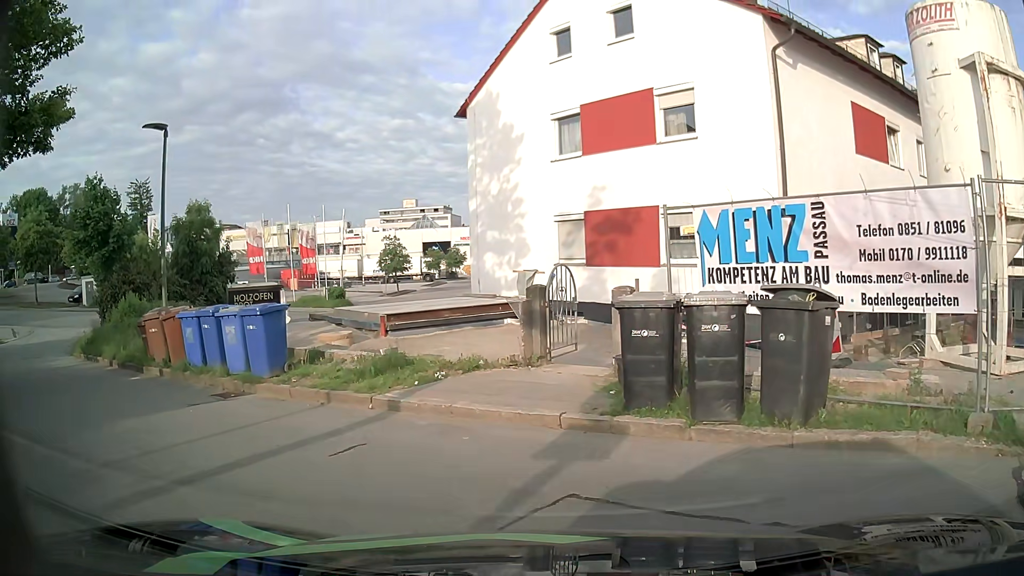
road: residential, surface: asphalt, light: Day
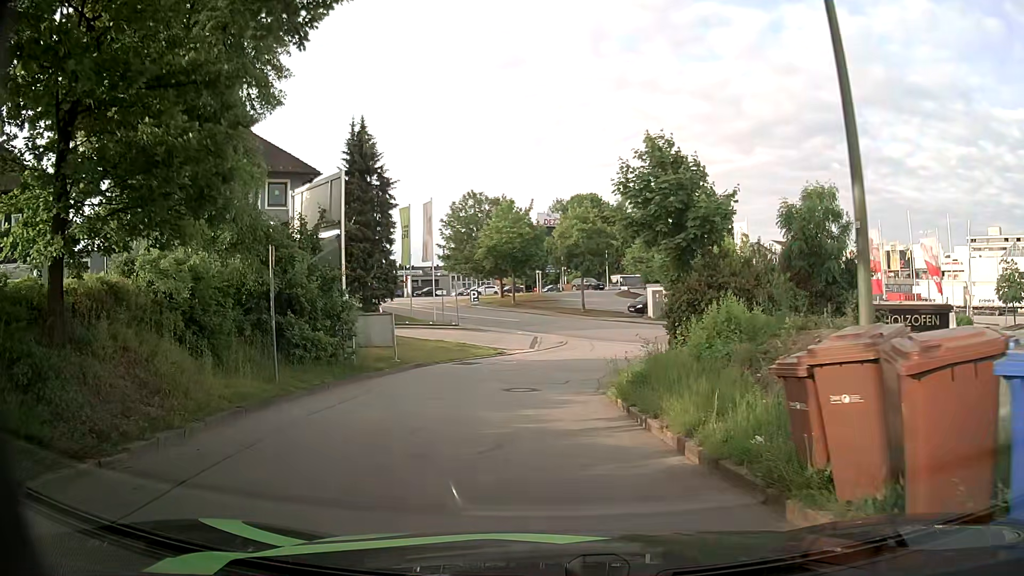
(-4.4, +8.7) m; -49°
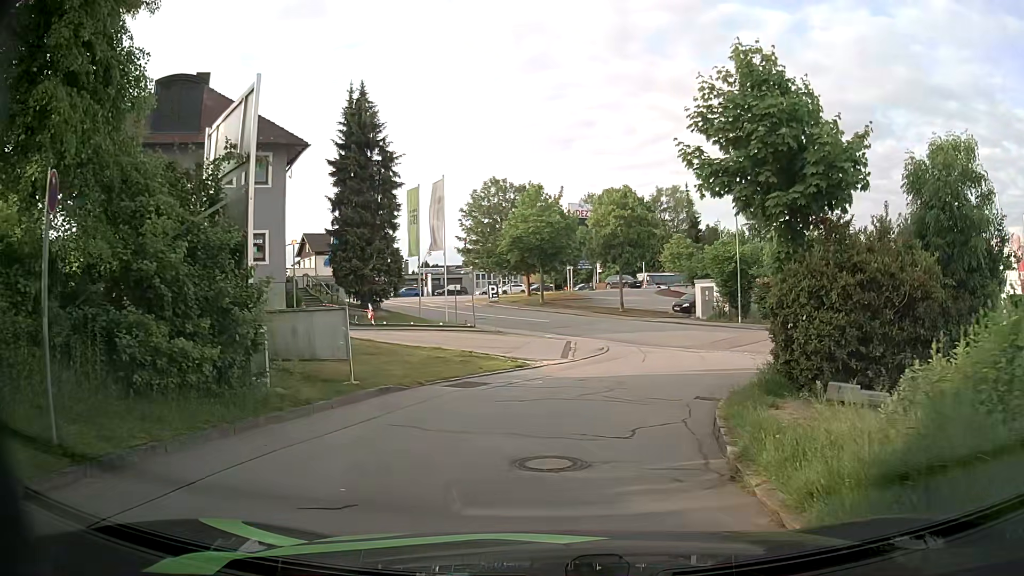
(-0.2, +7.3) m; -4°
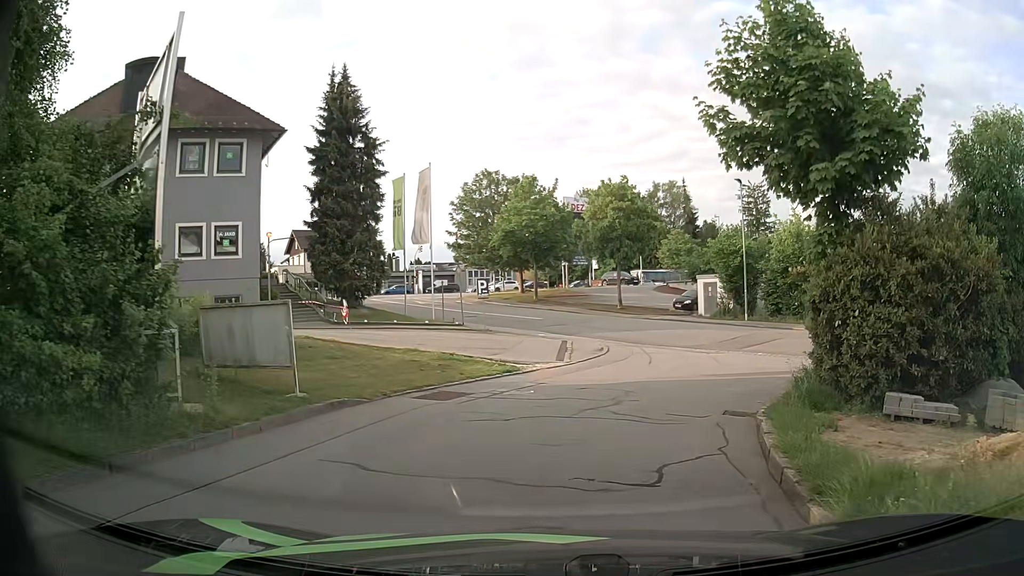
(+0.1, +2.5) m; +1°
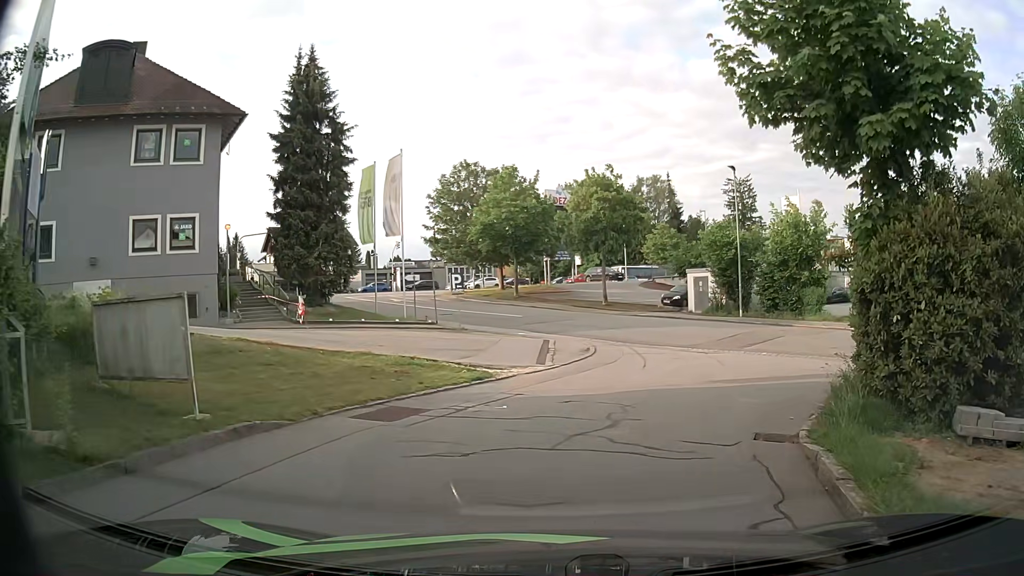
(0.0, +2.5) m; +2°
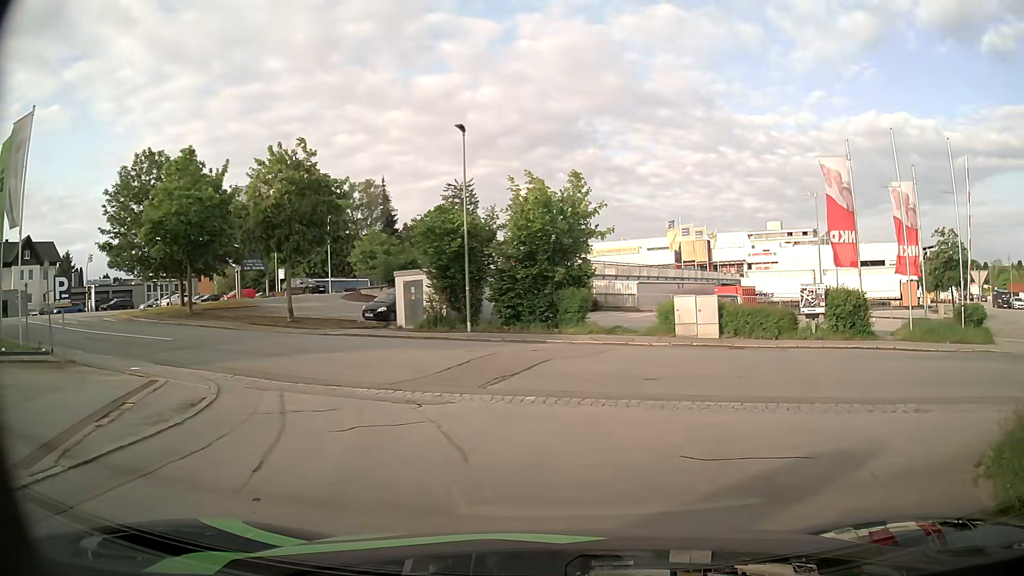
(+1.6, +10.0) m; +24°
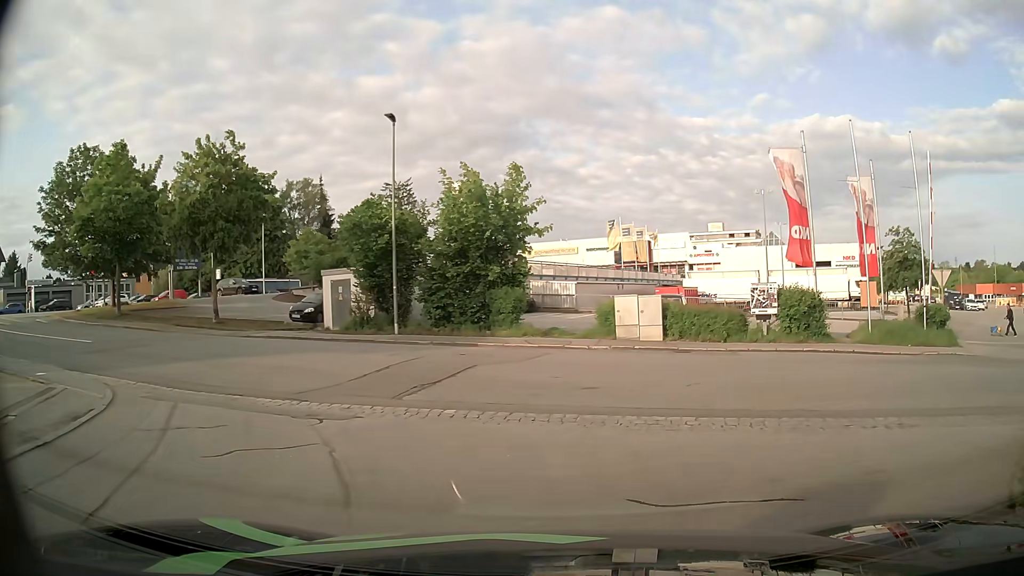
(+0.1, +1.6) m; +7°
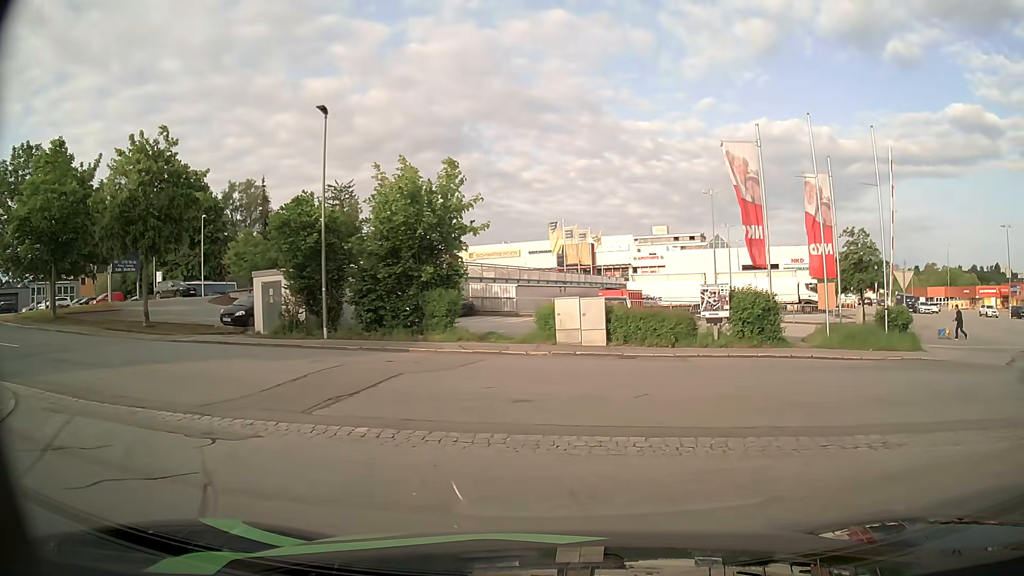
(0.0, +1.3) m; +6°
